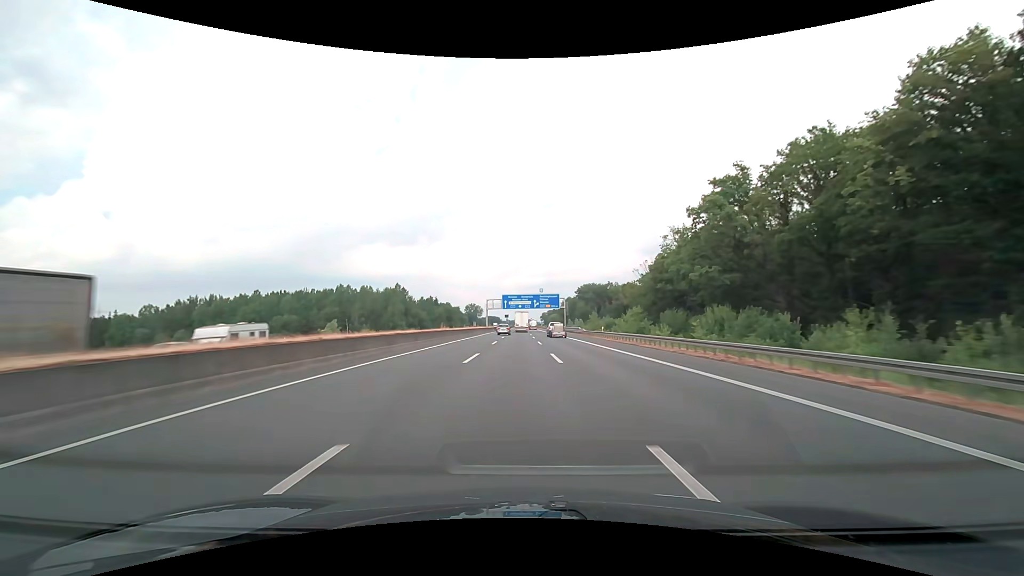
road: motorway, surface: asphalt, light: Day
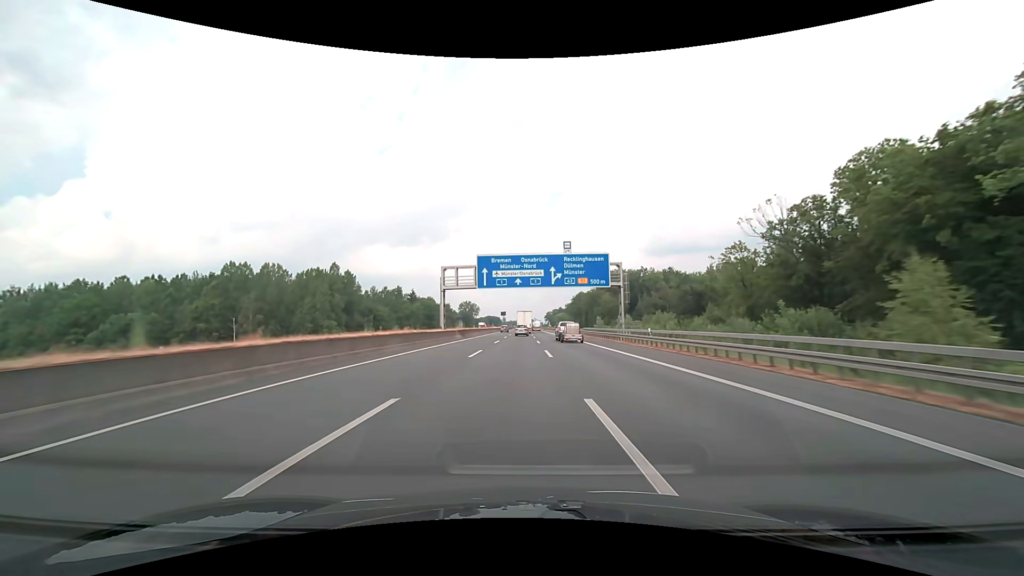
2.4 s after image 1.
(0.0, +69.7) m; 0°
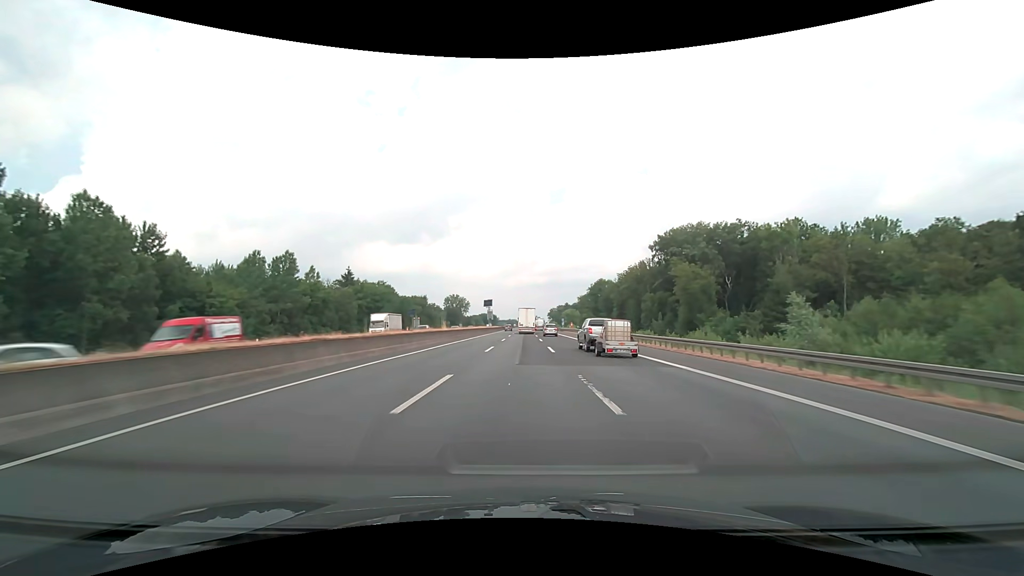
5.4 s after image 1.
(-0.3, +86.9) m; 0°
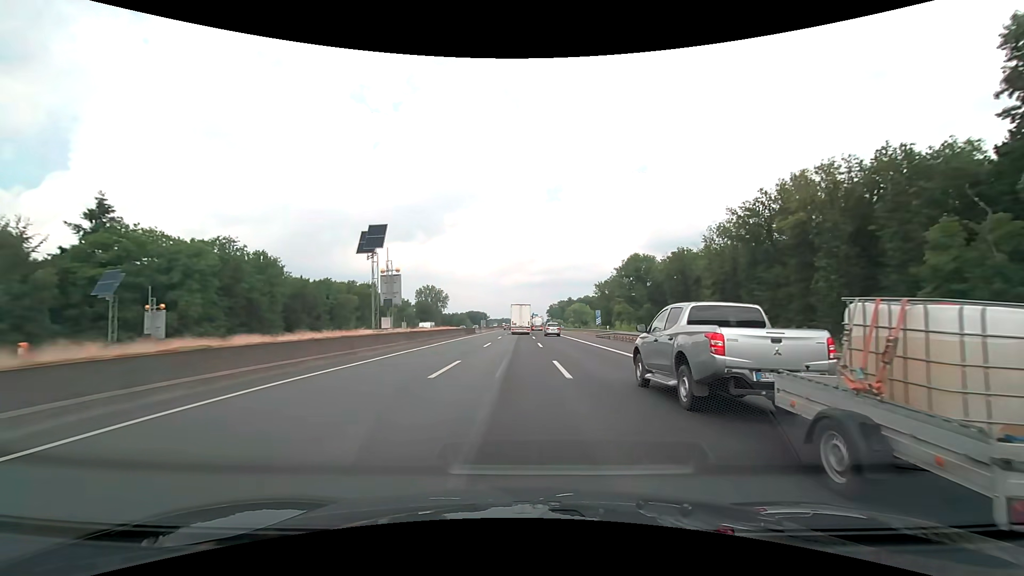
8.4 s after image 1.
(+0.6, +86.6) m; +1°
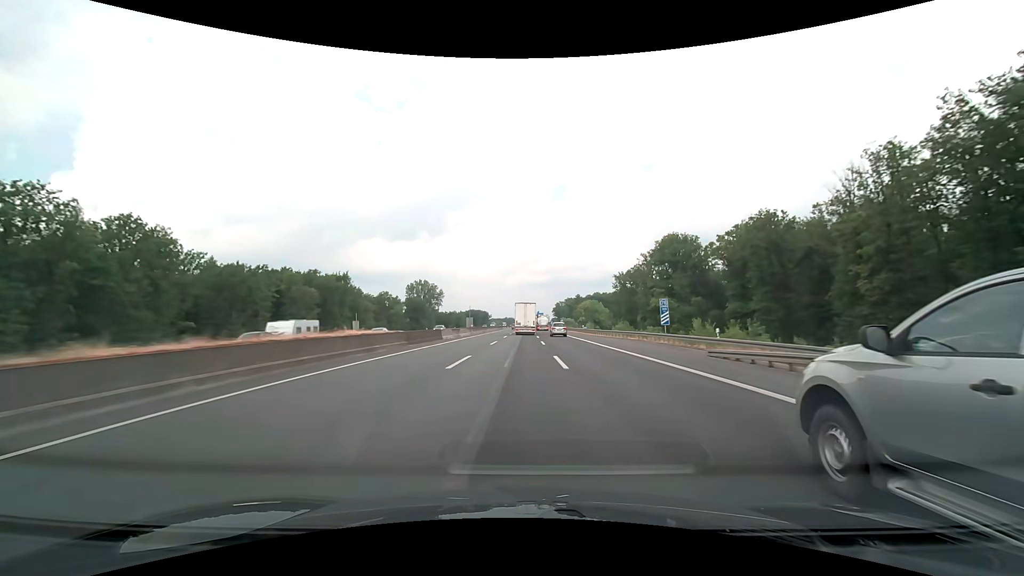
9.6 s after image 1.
(-0.1, +34.3) m; 0°
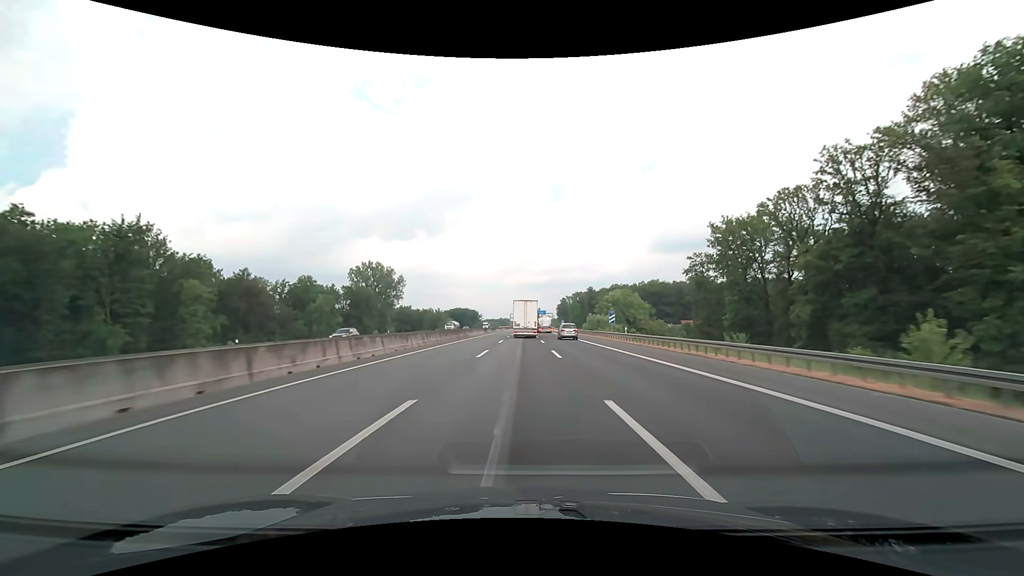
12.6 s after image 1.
(+0.1, +84.8) m; 0°
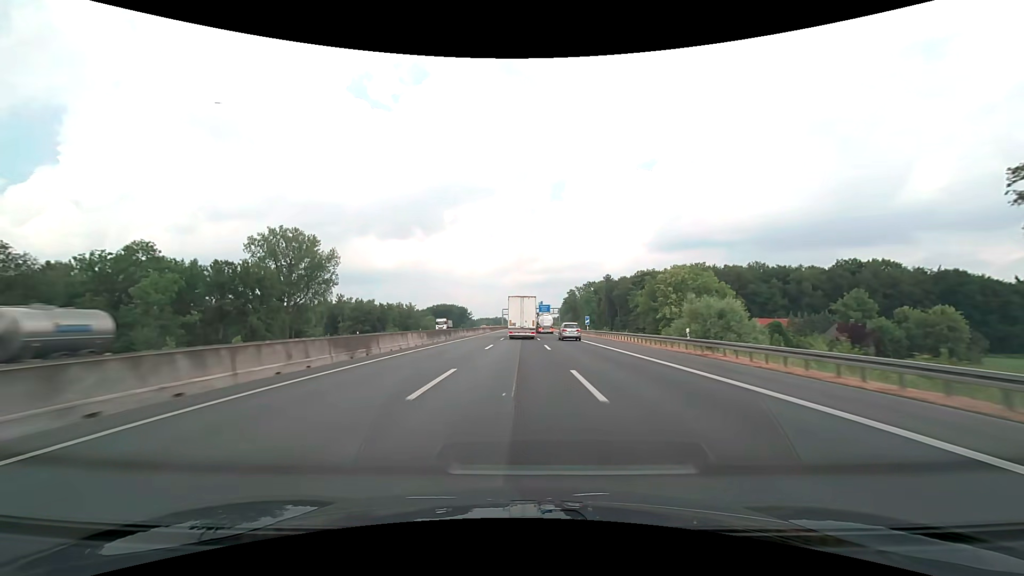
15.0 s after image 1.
(+0.3, +67.0) m; 0°
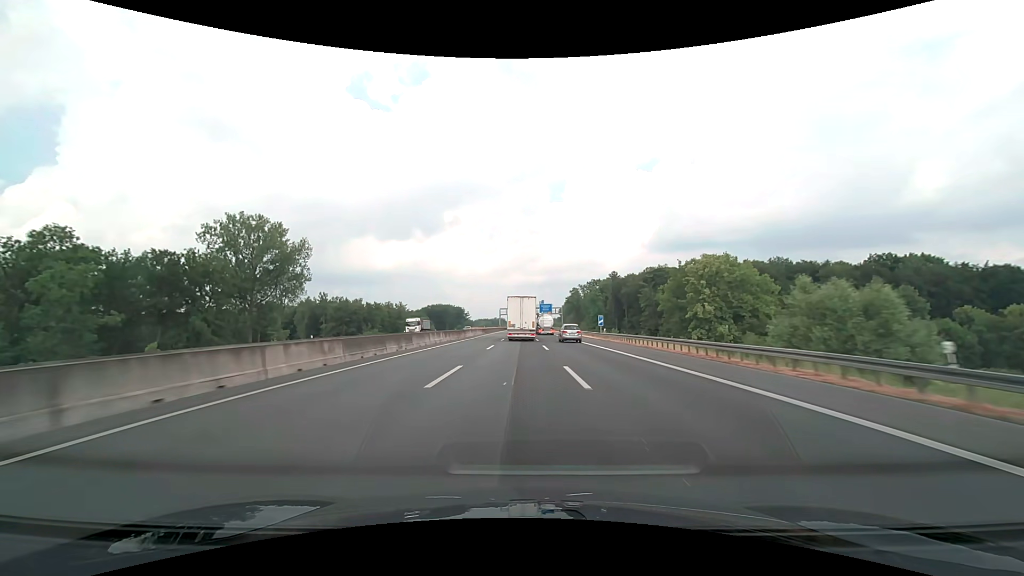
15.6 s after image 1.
(0.0, +16.7) m; 0°
(0, +10) (0, +20) (0, +30) (0, +40) (0, +50) (0, +60) (0, +70) (0, +80) (-1, +90) (-1, +100) m
